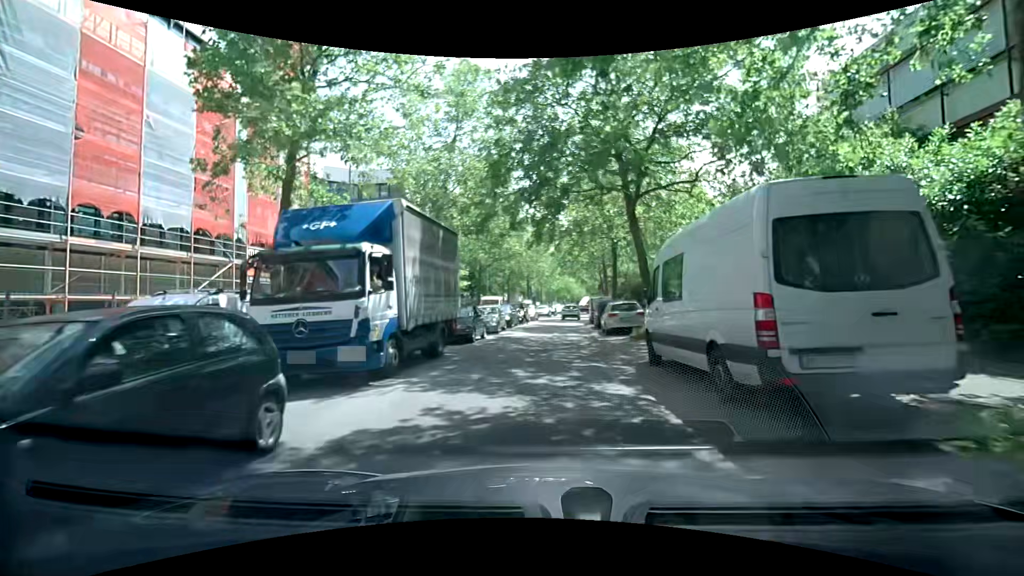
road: tertiary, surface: asphalt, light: Day
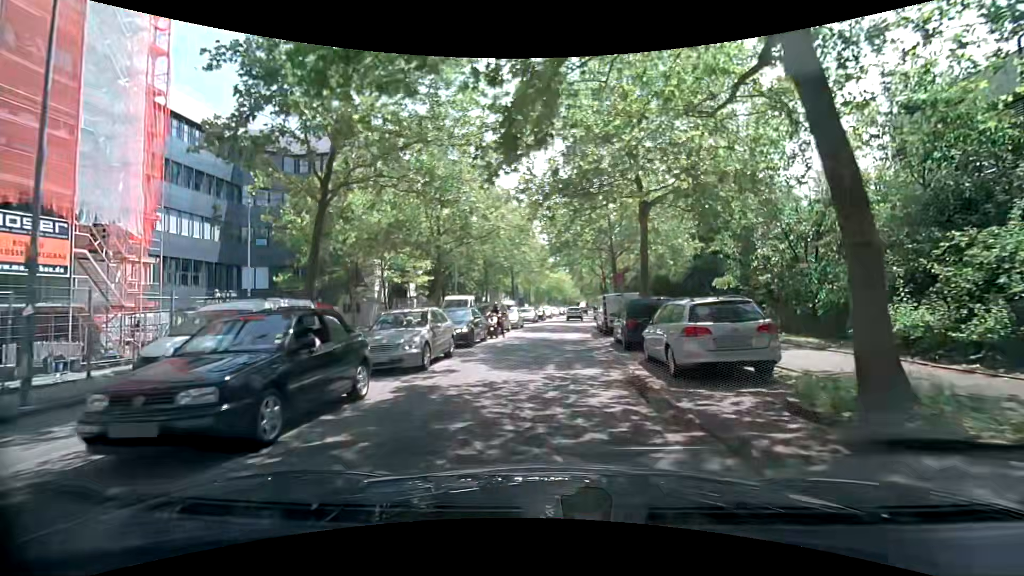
(+0.1, +13.1) m; +1°
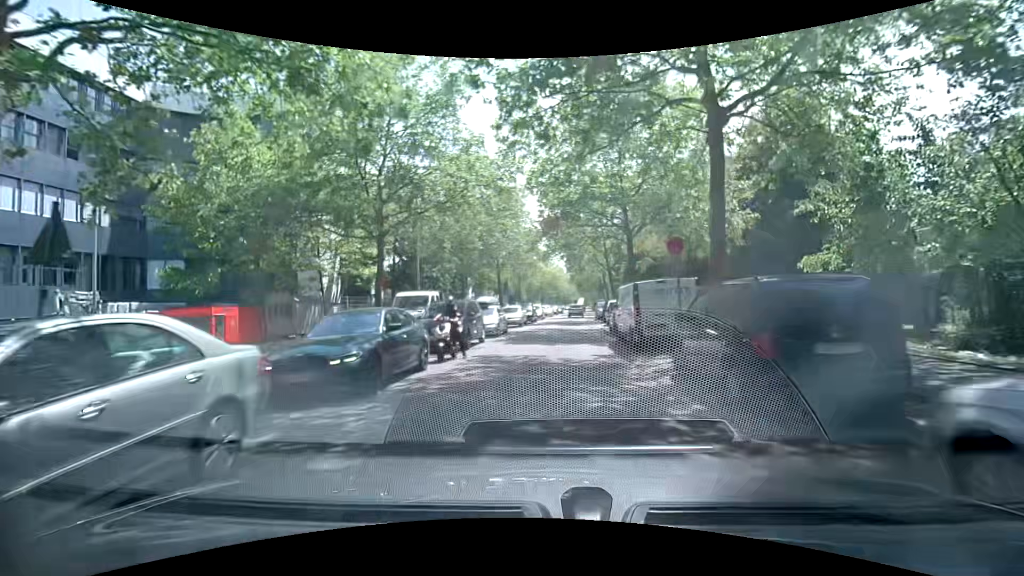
(-0.2, +9.7) m; -1°
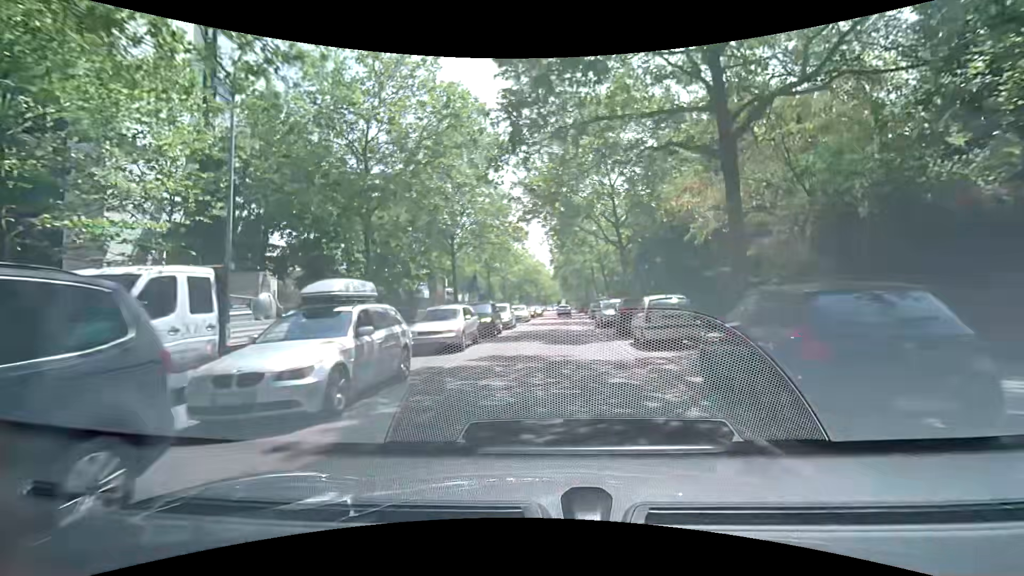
(+0.1, +16.3) m; +1°
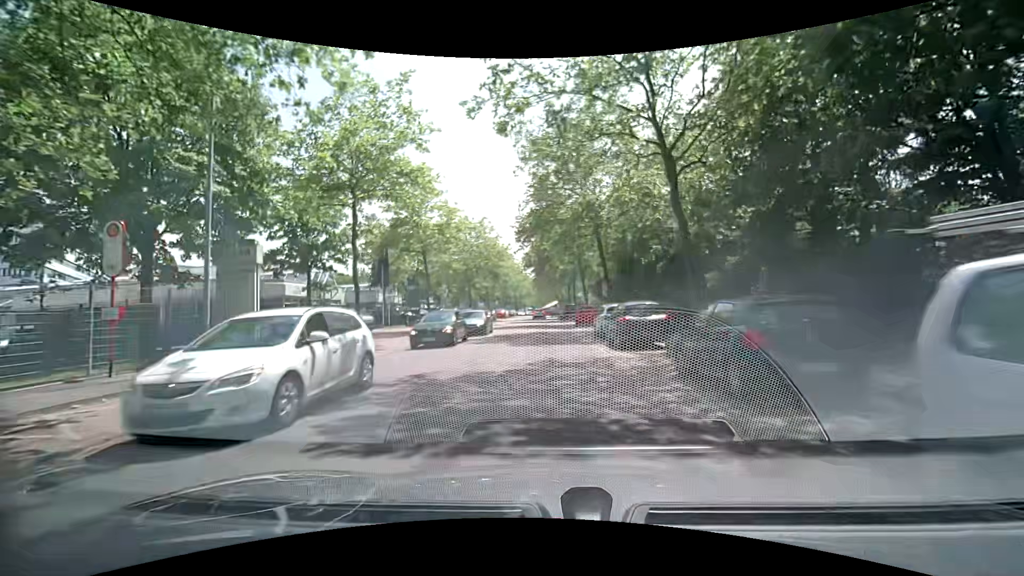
(+1.3, +29.5) m; +4°
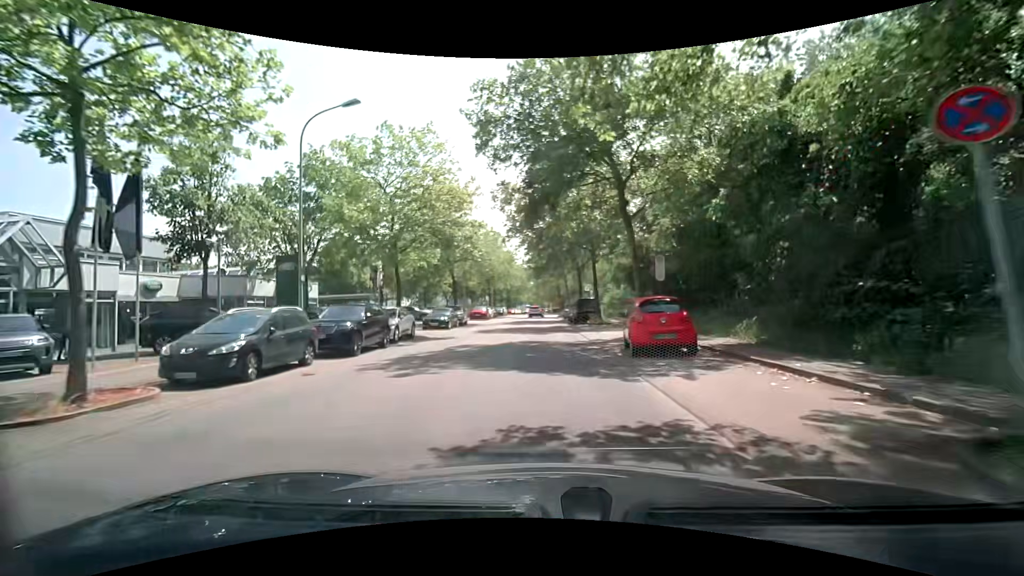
(+0.3, +24.5) m; 0°
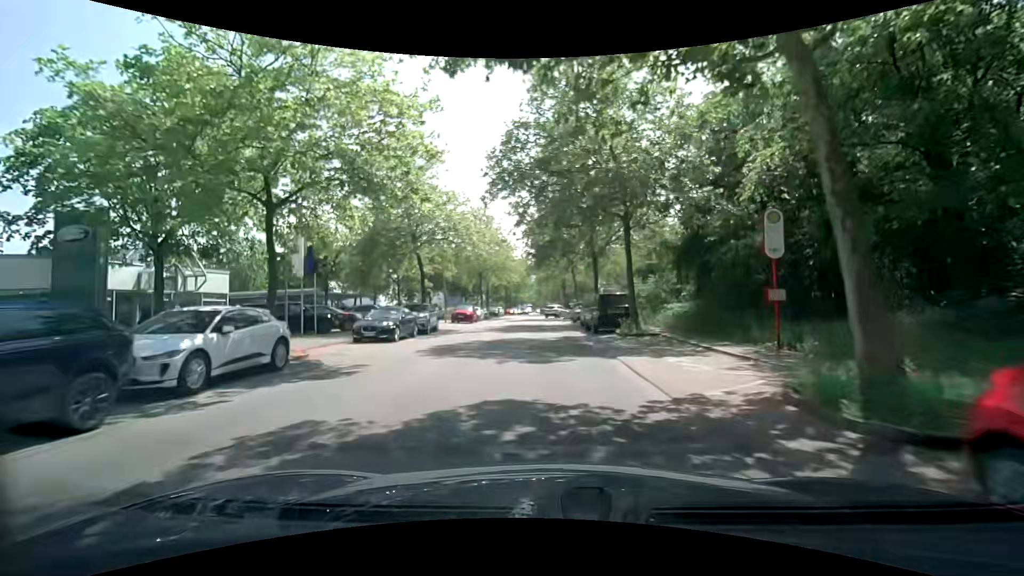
(0.0, +12.4) m; 0°
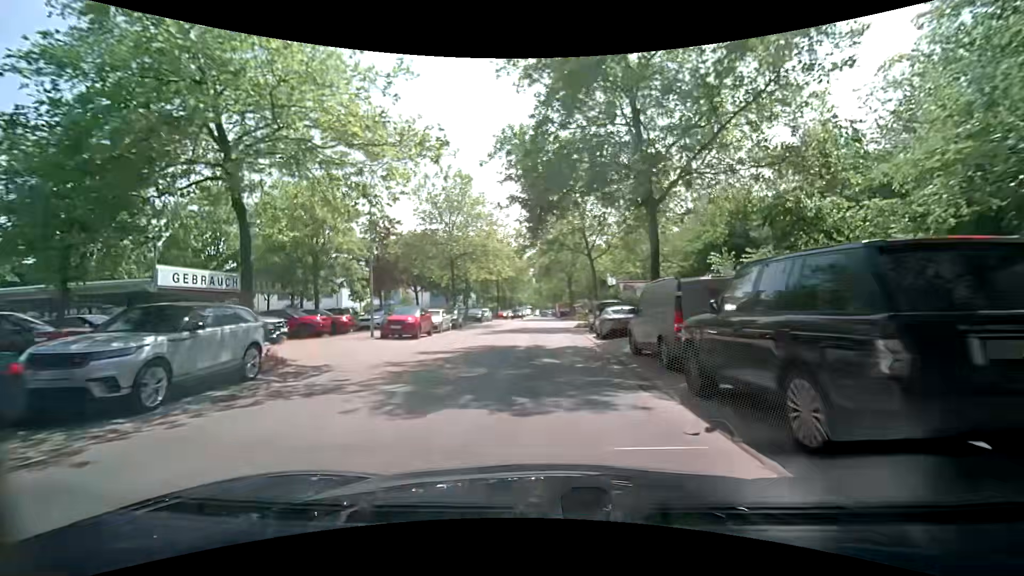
(-0.1, +18.8) m; -1°
(0, +10) (0, +20) (0, +30) (0, +40) (0, +50) (0, +60) (+1, +70) (+1, +80) (+1, +90) (+1, +100) m
